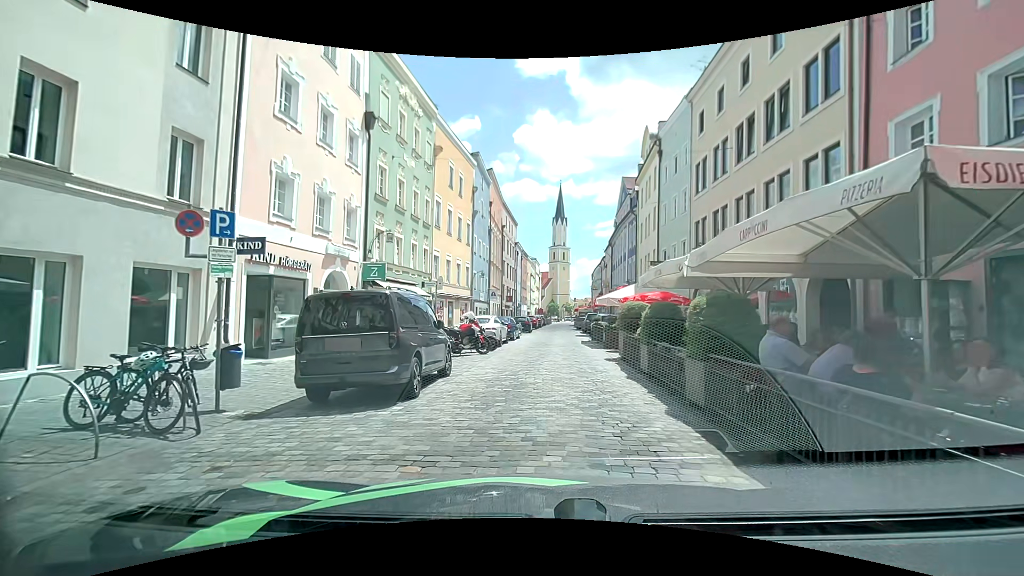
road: residential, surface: sett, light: Day
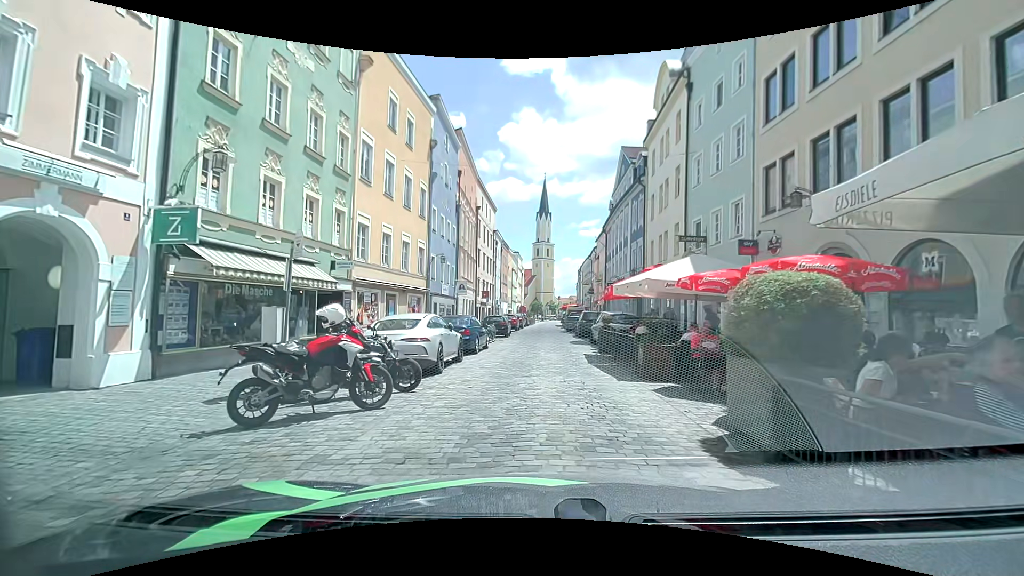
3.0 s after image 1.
(+0.6, +10.8) m; +4°
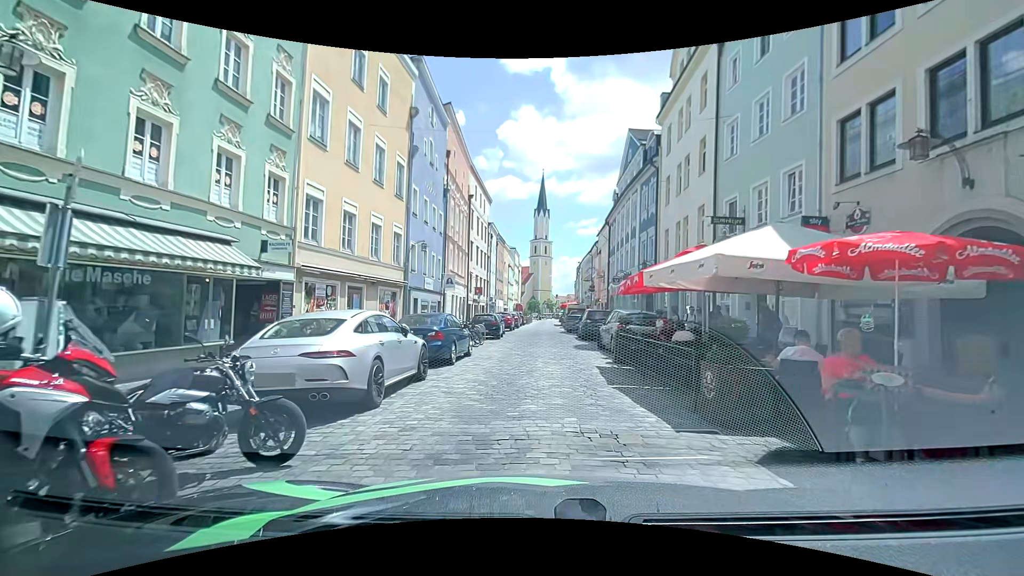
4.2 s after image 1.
(0.0, +4.5) m; 0°
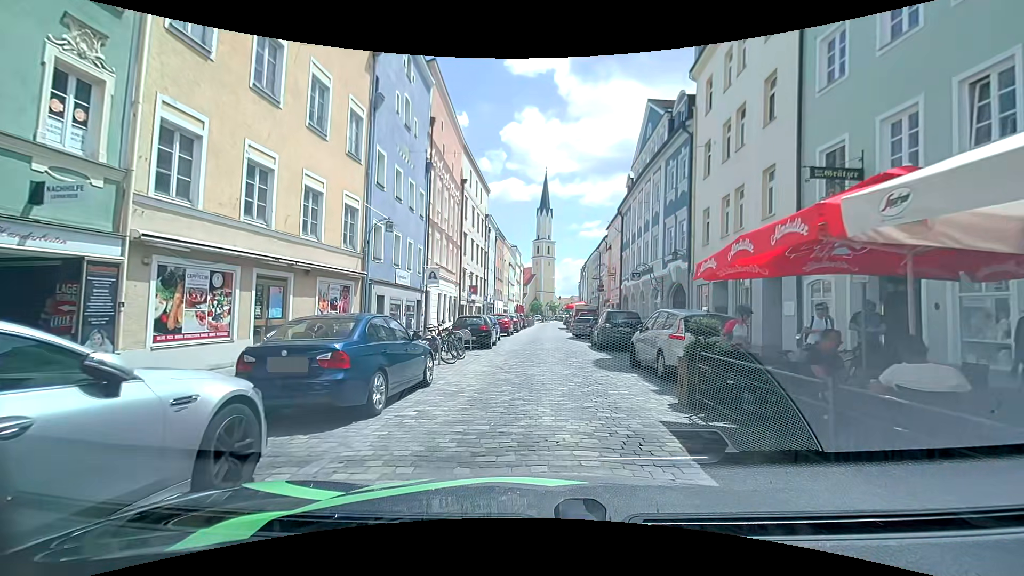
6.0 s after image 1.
(-0.1, +6.5) m; 0°
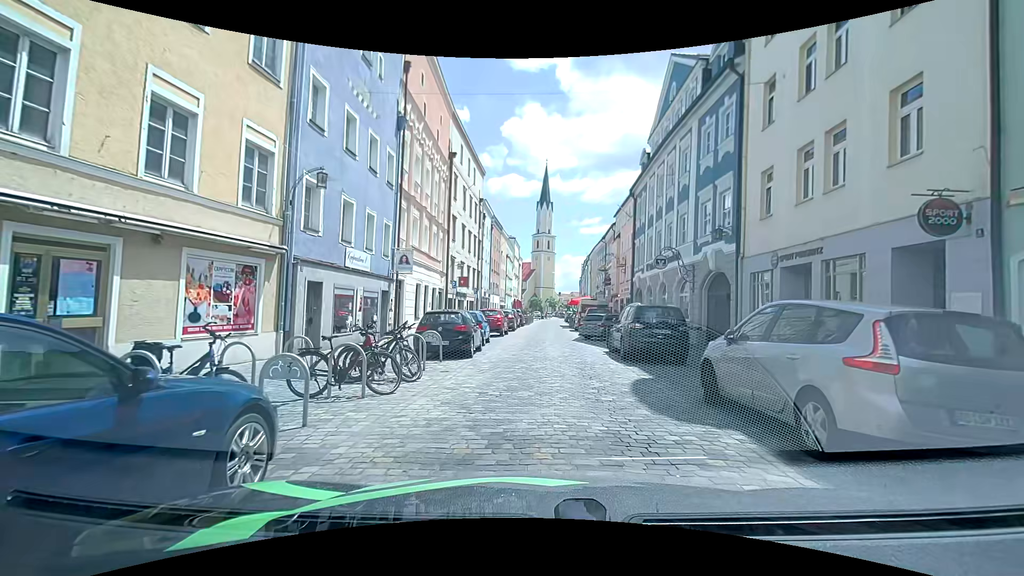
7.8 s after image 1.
(-0.1, +6.1) m; +1°
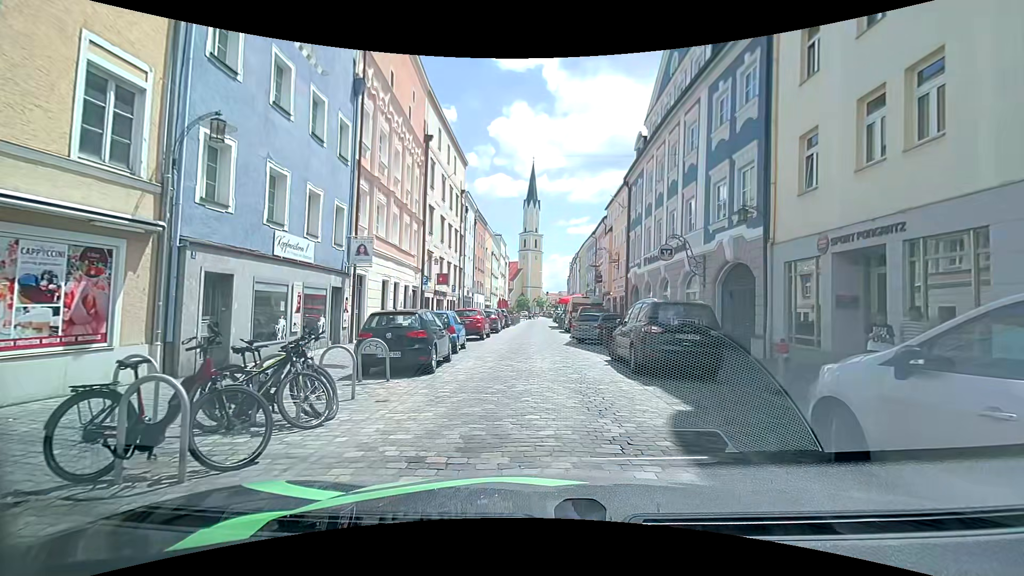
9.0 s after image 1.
(0.0, +3.7) m; +1°
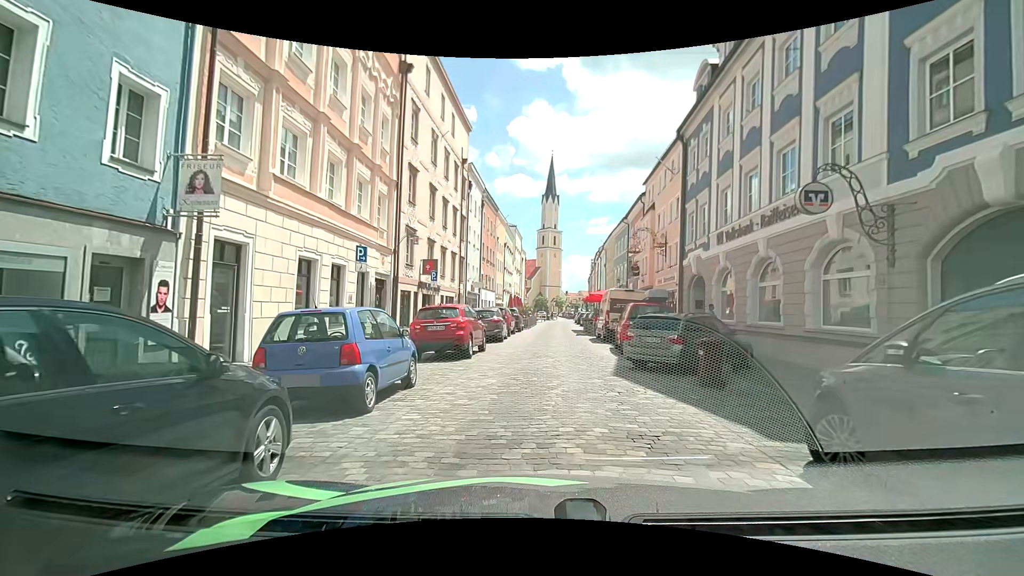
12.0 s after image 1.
(-0.1, +10.1) m; -2°
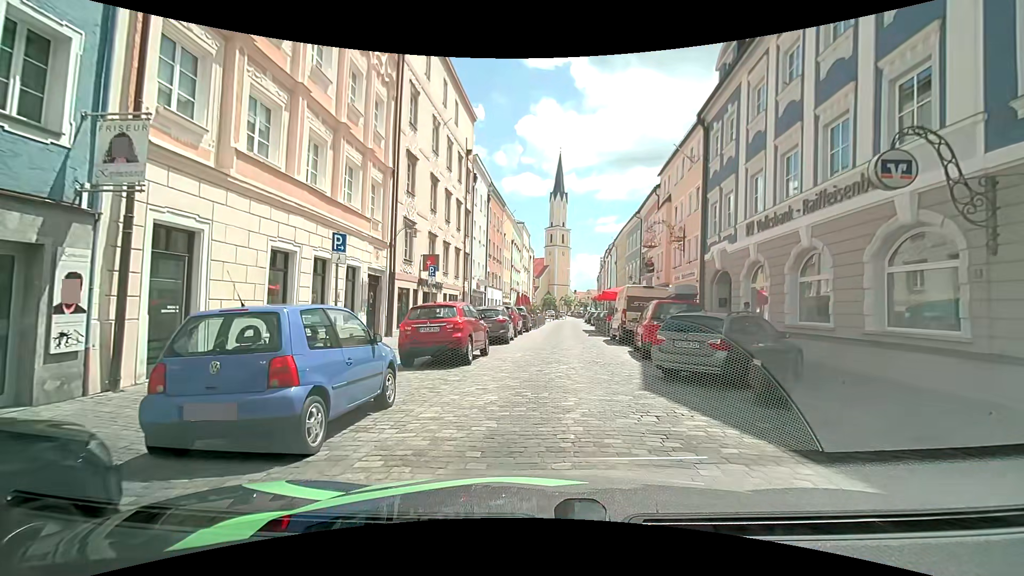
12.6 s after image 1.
(+0.1, +2.0) m; -1°
